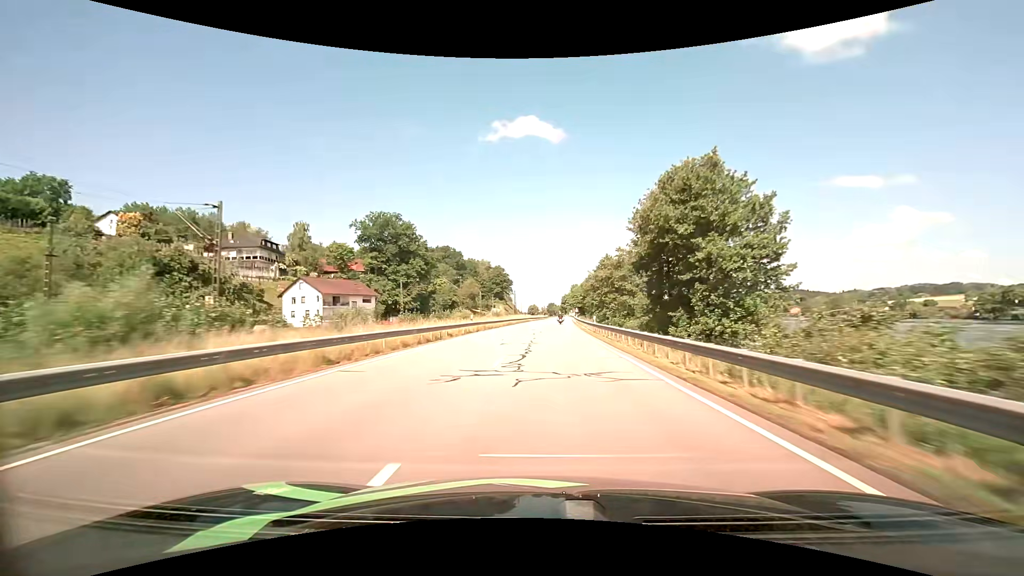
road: primary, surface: asphalt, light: Day
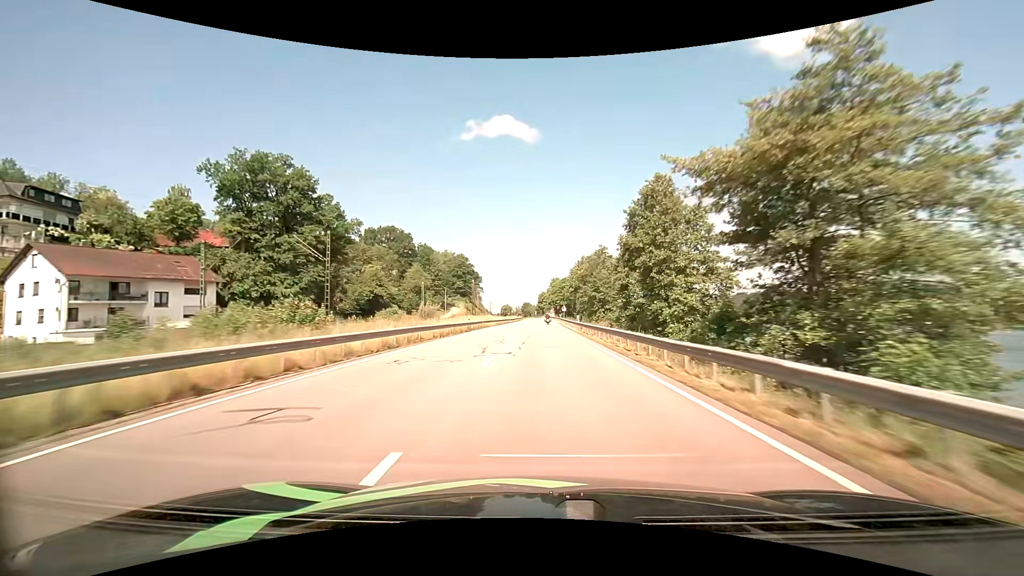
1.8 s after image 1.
(+1.3, +47.2) m; +3°
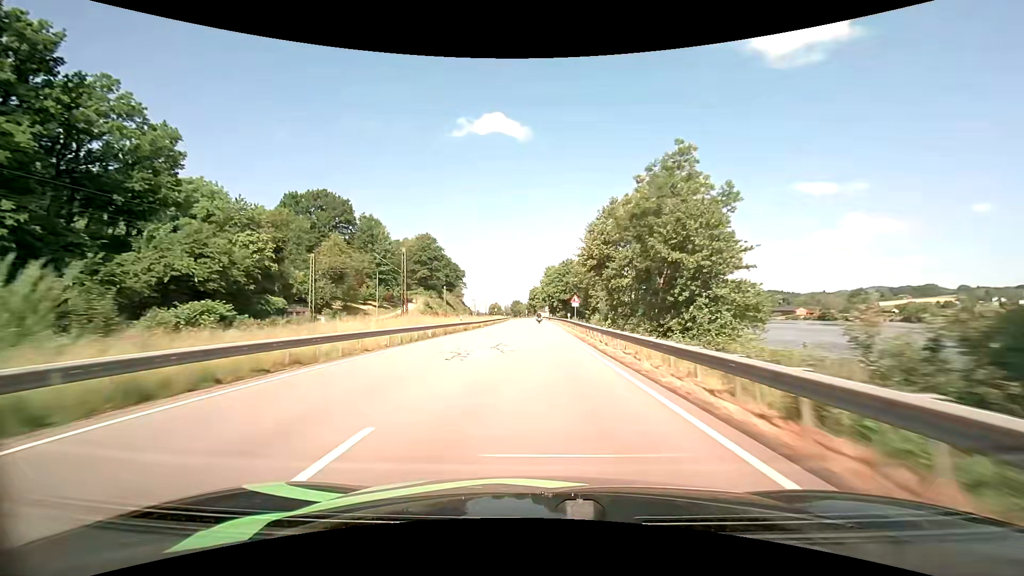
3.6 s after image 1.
(+0.8, +46.6) m; +1°
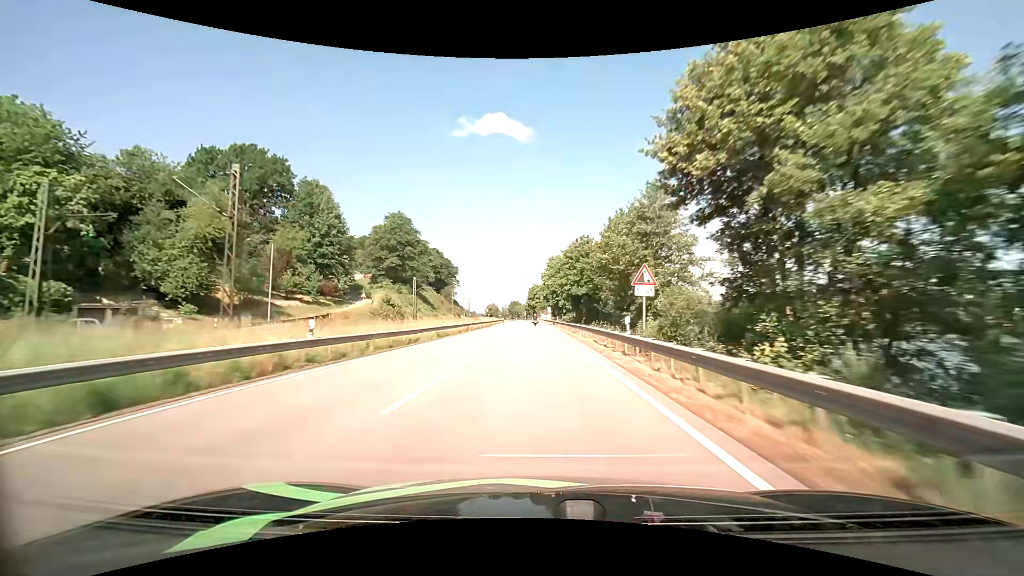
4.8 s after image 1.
(-0.1, +30.6) m; 0°
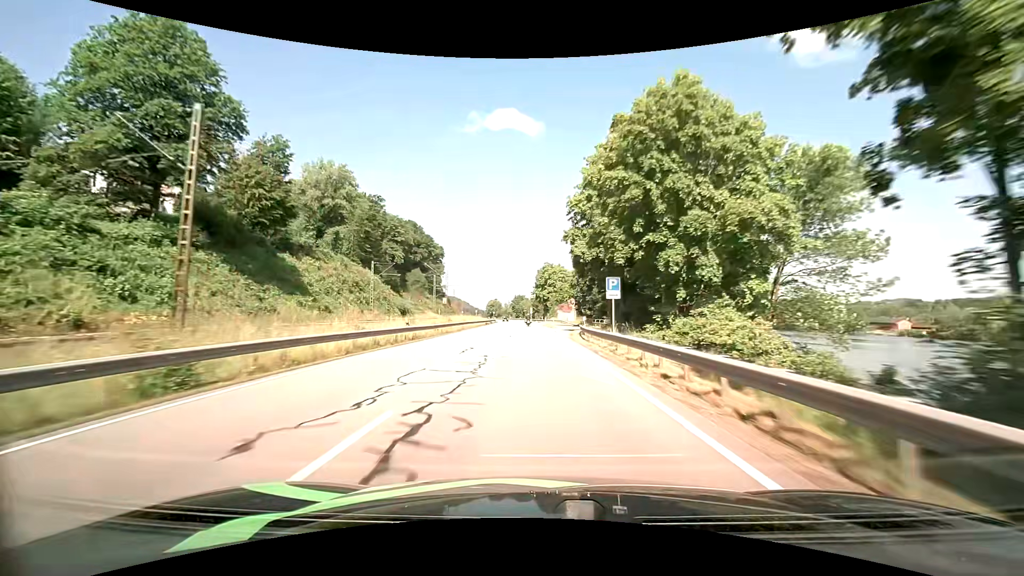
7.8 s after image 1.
(-0.6, +75.5) m; -1°
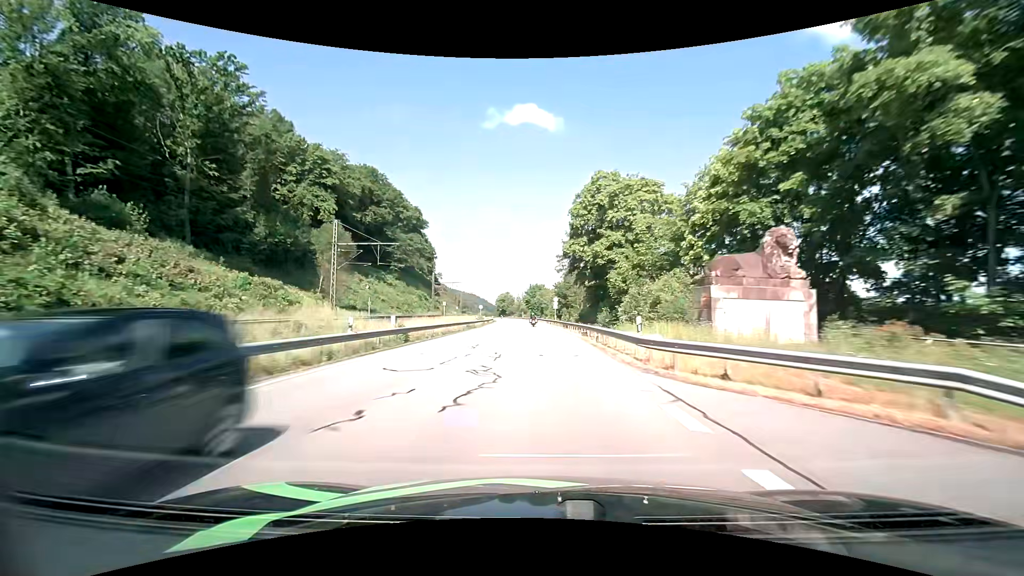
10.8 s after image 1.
(-1.6, +75.0) m; -2°
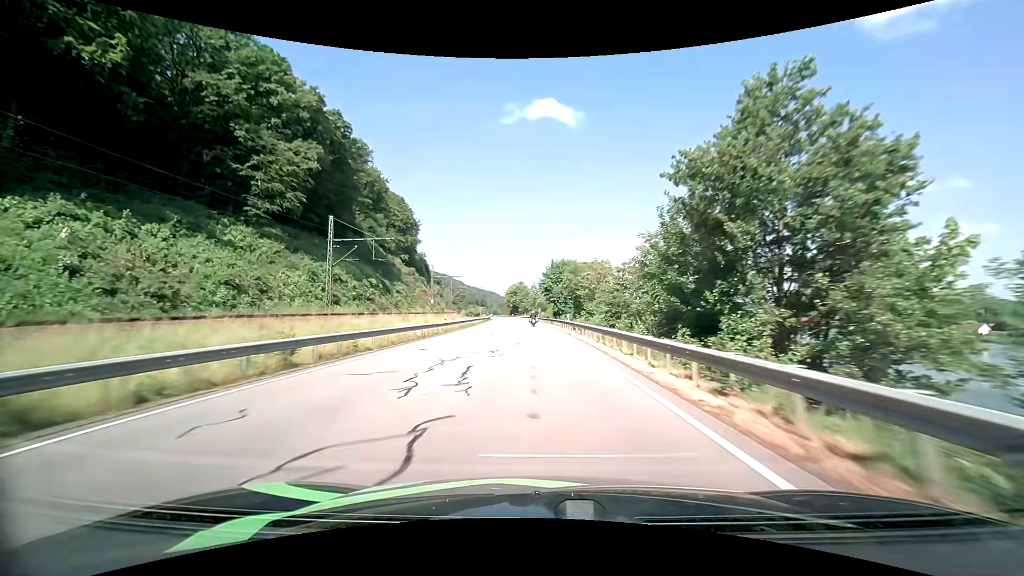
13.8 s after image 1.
(-0.9, +74.2) m; -2°
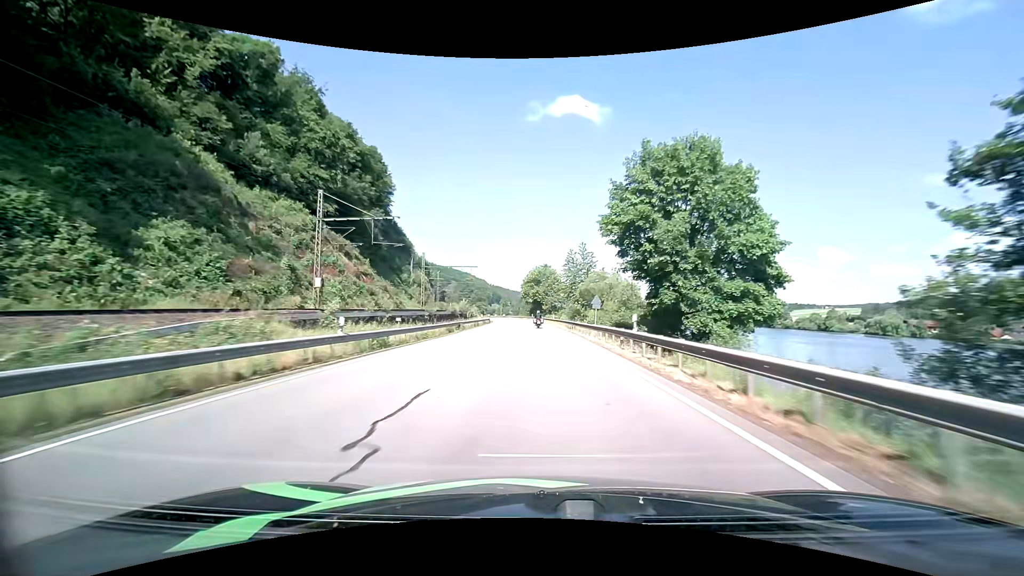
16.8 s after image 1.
(-2.2, +71.9) m; -3°
(0, +10) (0, +20) (0, +30) (0, +40) (-1, +50) (-1, +60) (-1, +70) (-2, +80) (-2, +90) (-3, +100) m
